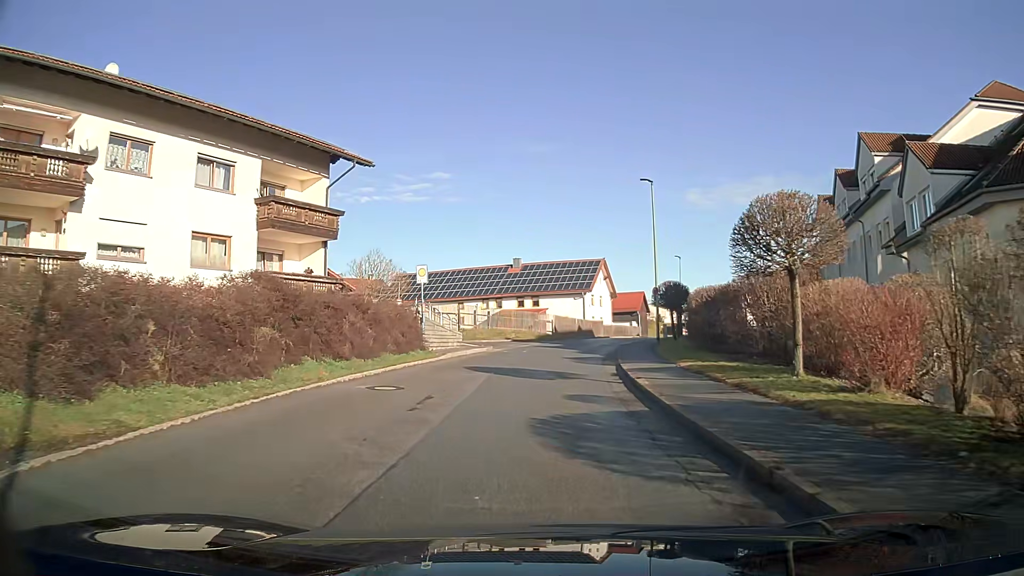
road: tertiary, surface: asphalt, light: Day
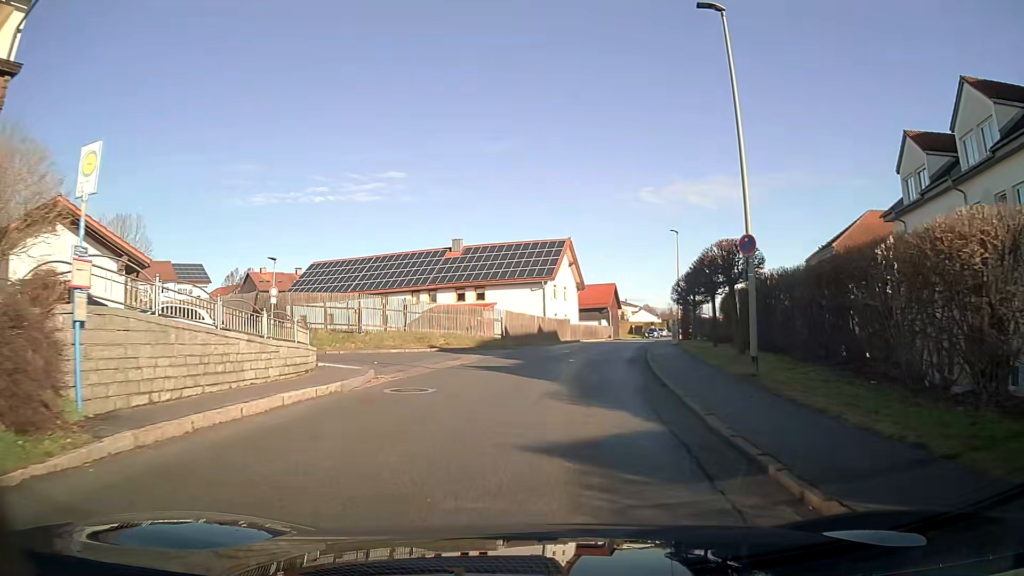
(+0.5, +18.9) m; +5°
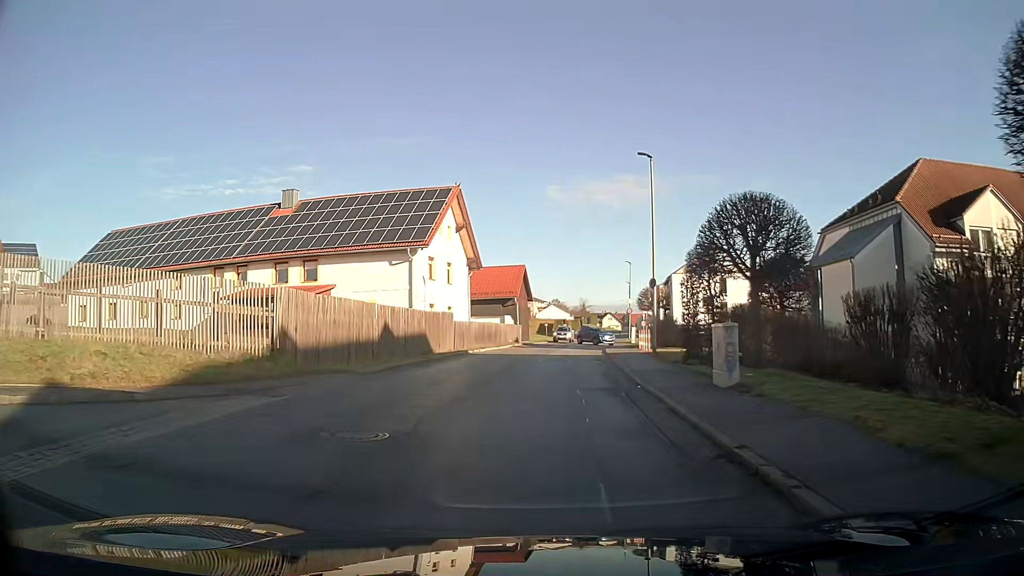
(+1.8, +23.4) m; +8°
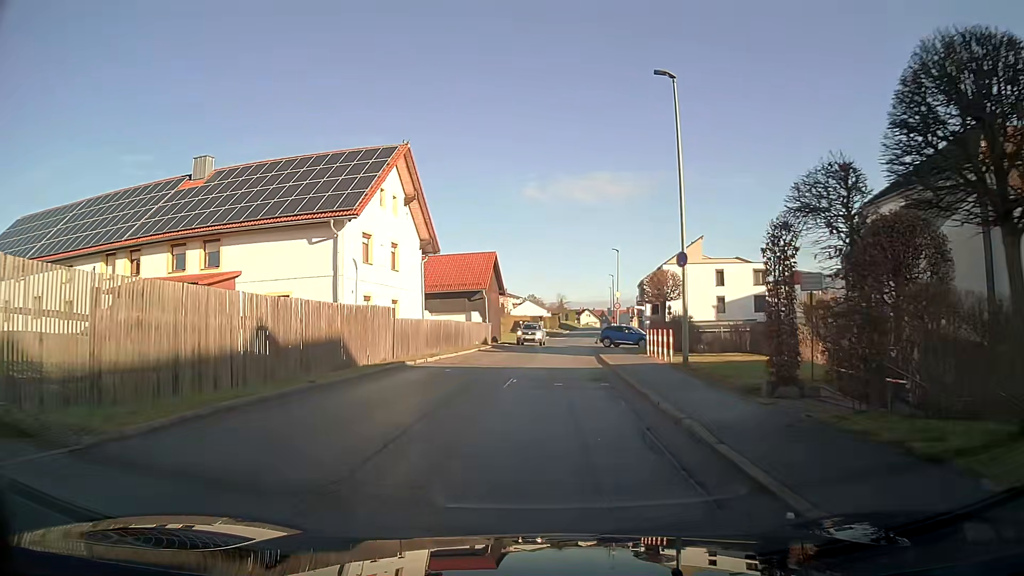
(+0.2, +9.3) m; +2°
(0, +10) (0, +20) (+1, +30) (+2, +40) (+3, +50) (+3, +60) (+4, +70) (+5, +80) (+6, +90) (+8, +100) m
